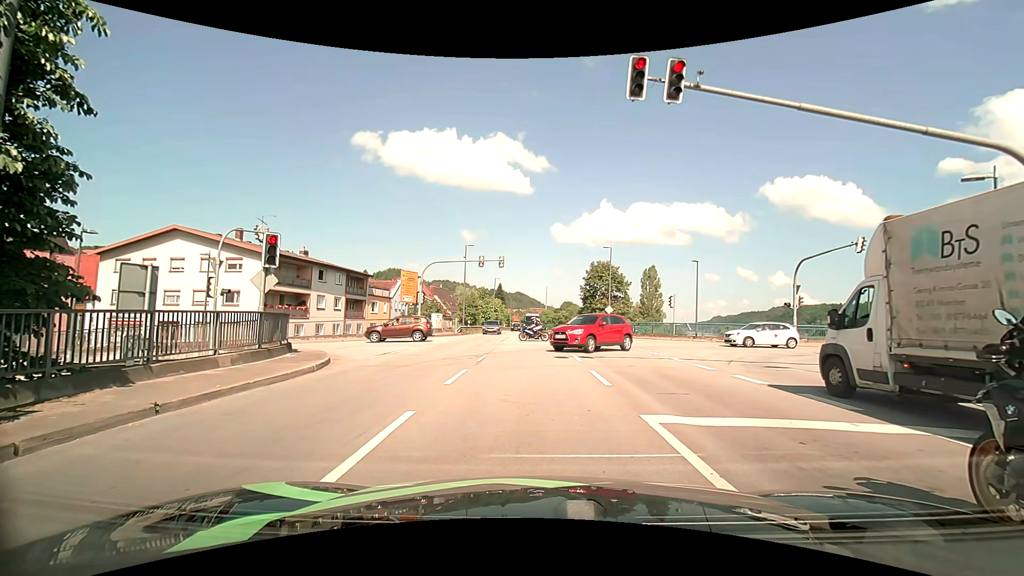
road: primary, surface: asphalt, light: Day
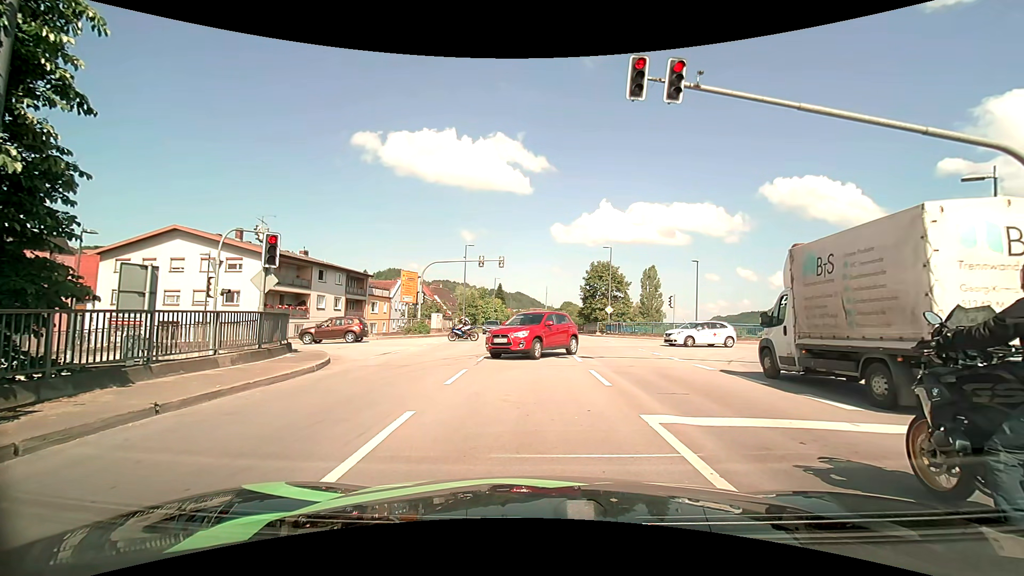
(0.0, 0.0) m; 0°
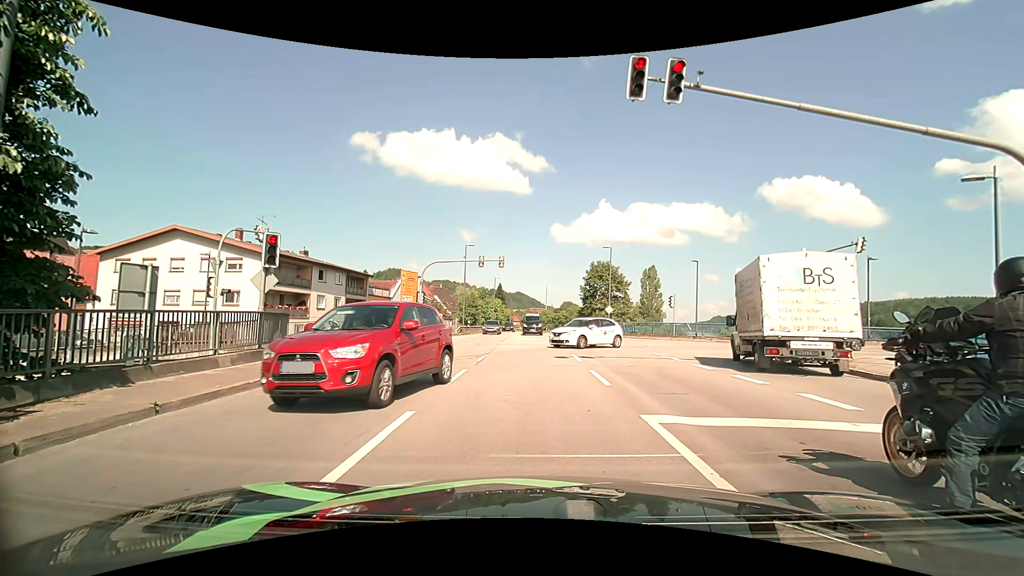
(0.0, 0.0) m; 0°
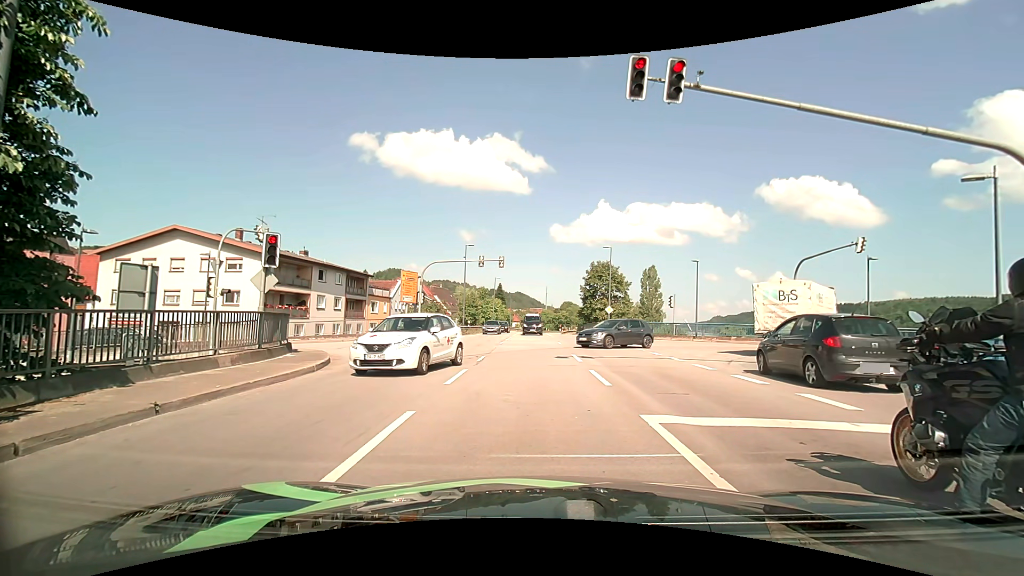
(0.0, 0.0) m; 0°
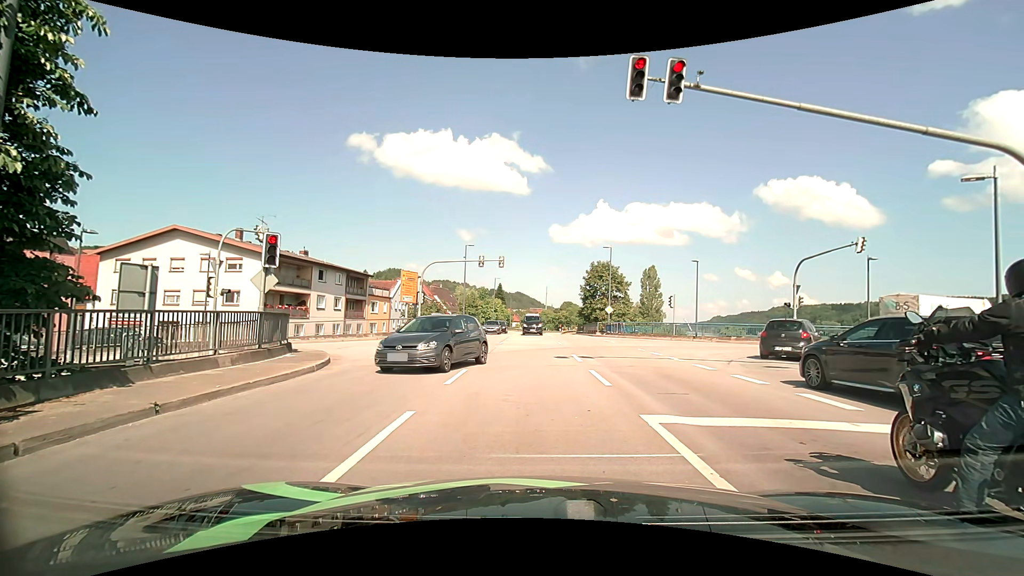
(0.0, 0.0) m; 0°
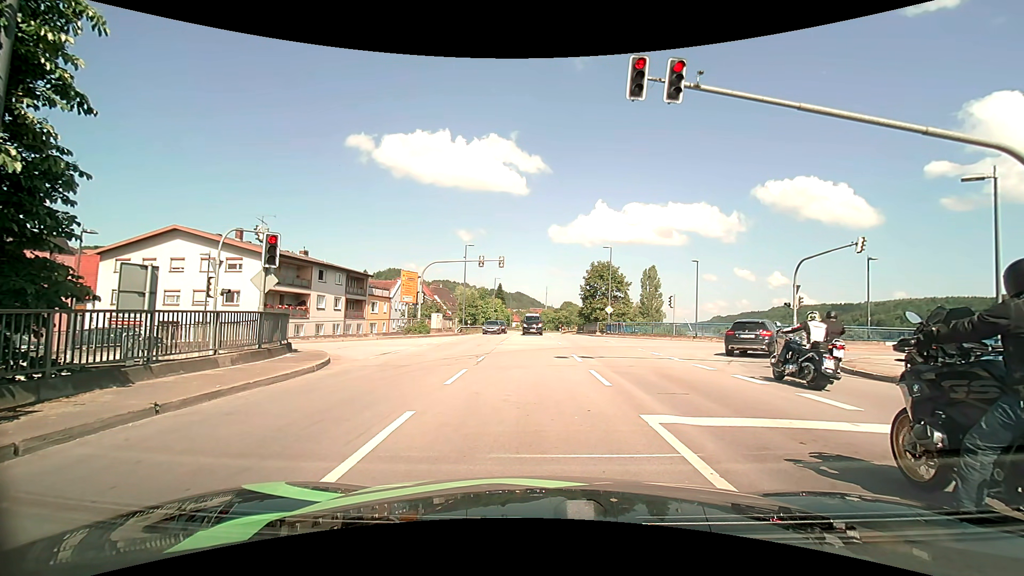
(0.0, 0.0) m; 0°
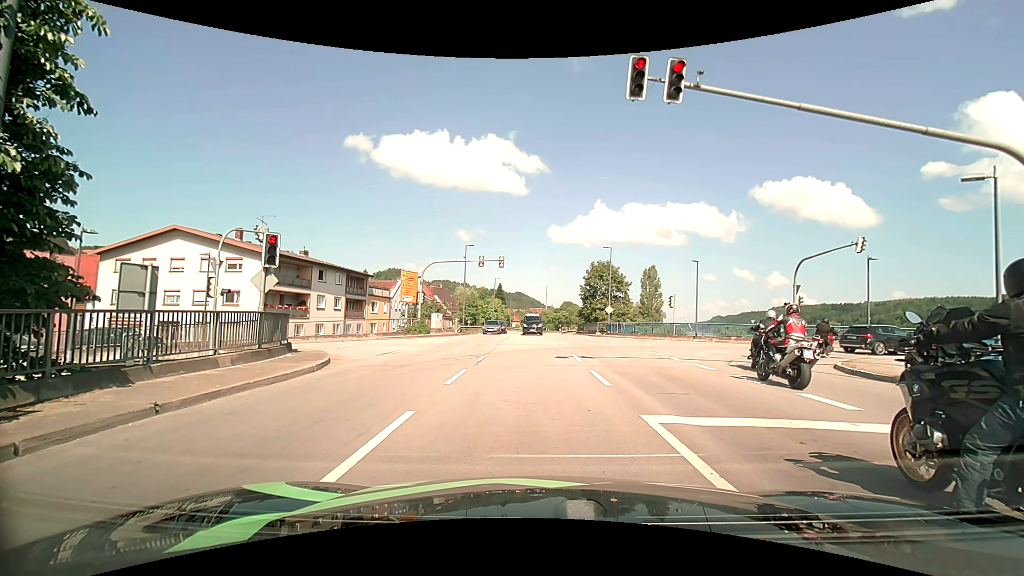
(0.0, 0.0) m; 0°
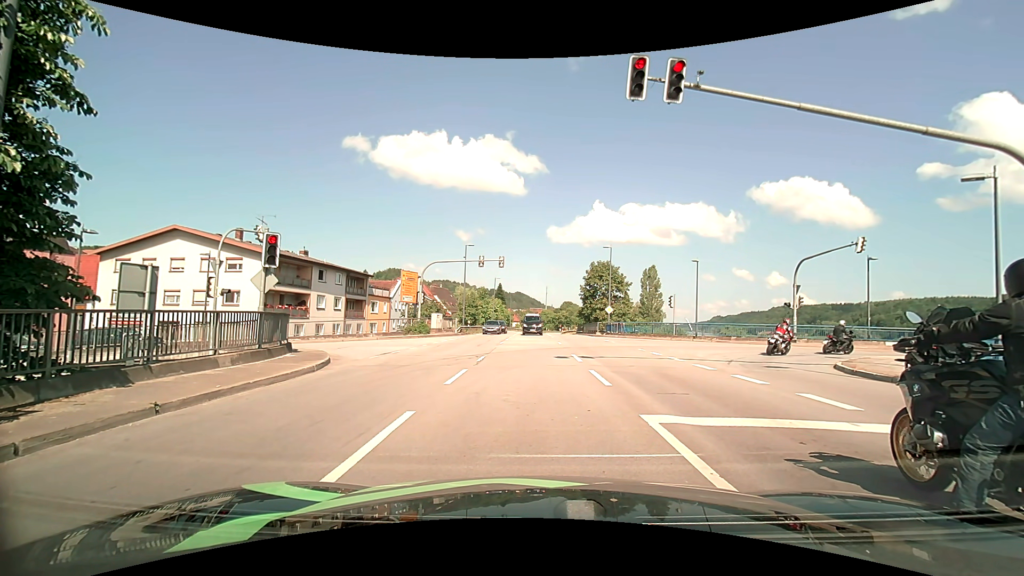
(0.0, 0.0) m; 0°
(0, +10) (-1, +20) (-5, +29) (-13, +33) (-23, +34) (-33, +33) (-43, +33) (-53, +33) (-63, +32) (-73, +32) m
